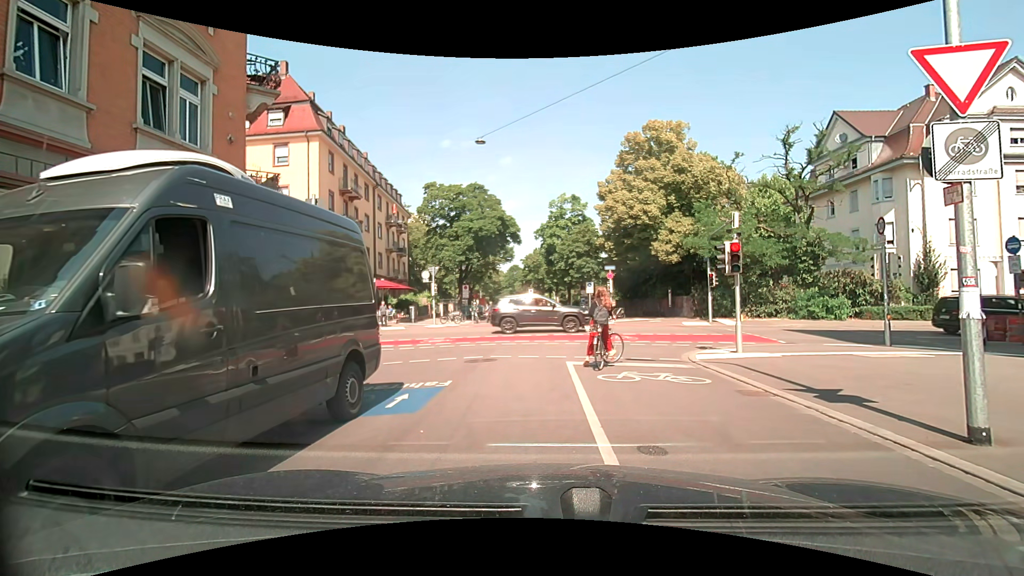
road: residential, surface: asphalt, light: Day
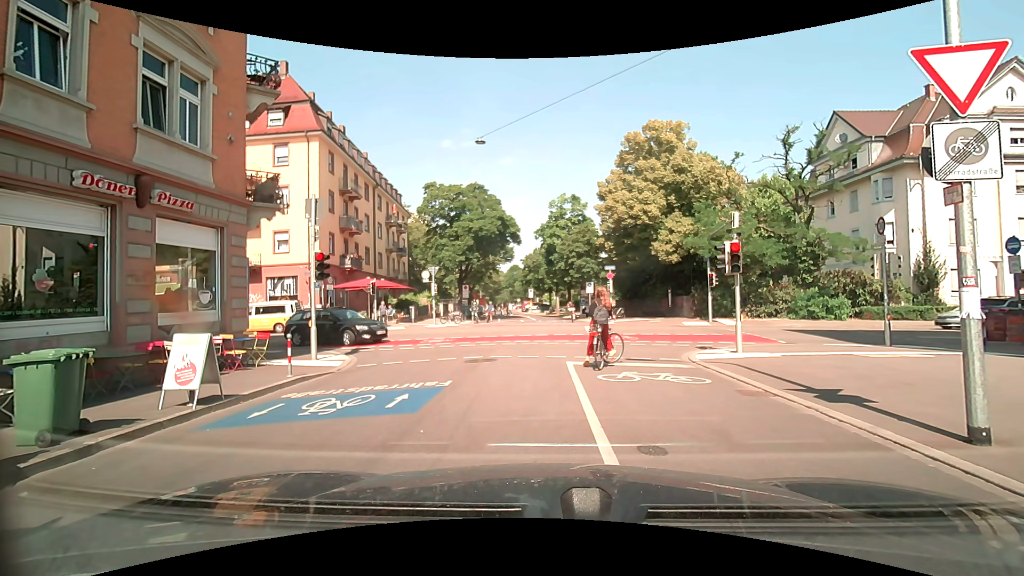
(0.0, 0.0) m; 0°
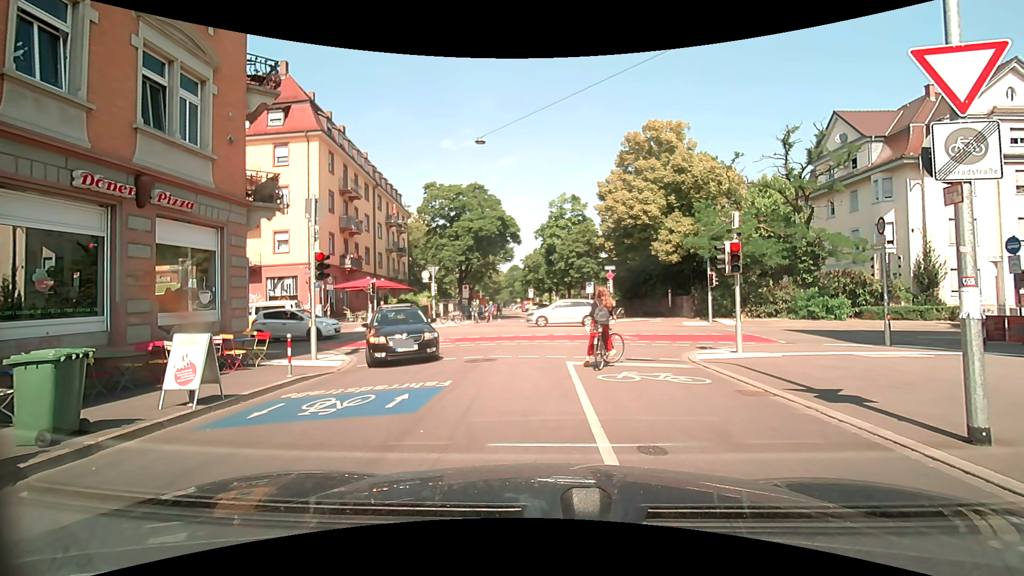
(0.0, 0.0) m; 0°
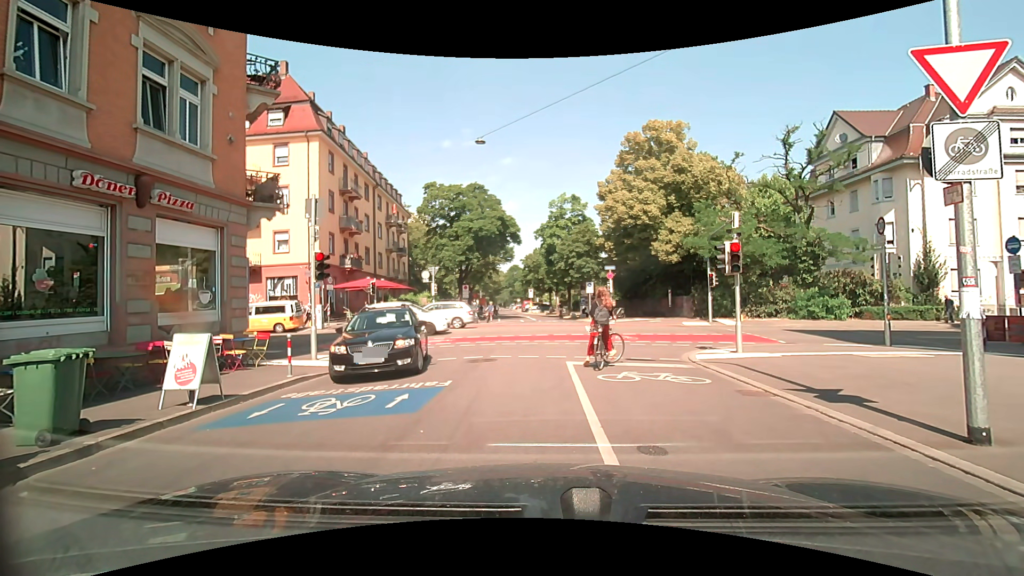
(0.0, 0.0) m; 0°
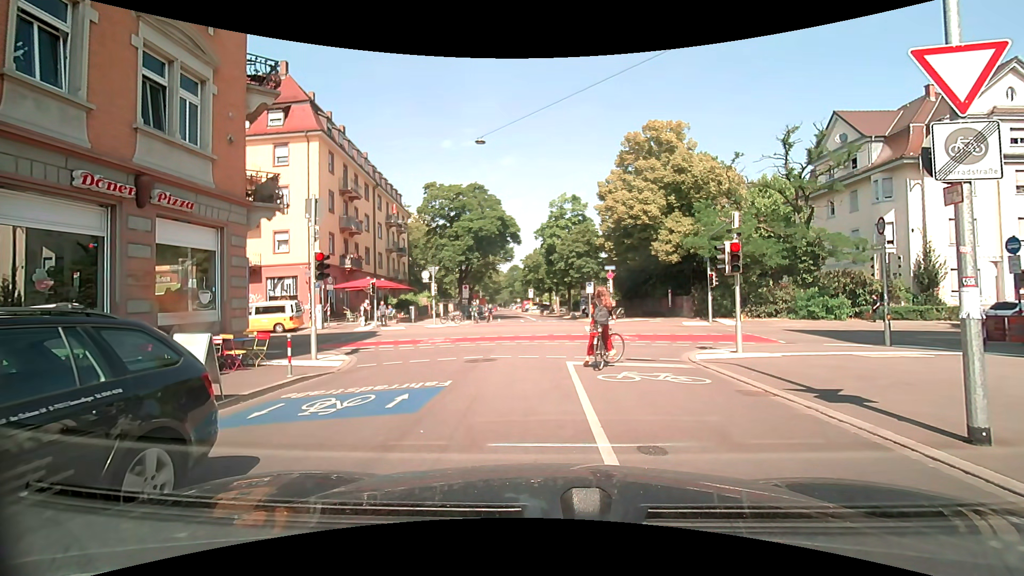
(0.0, 0.0) m; 0°
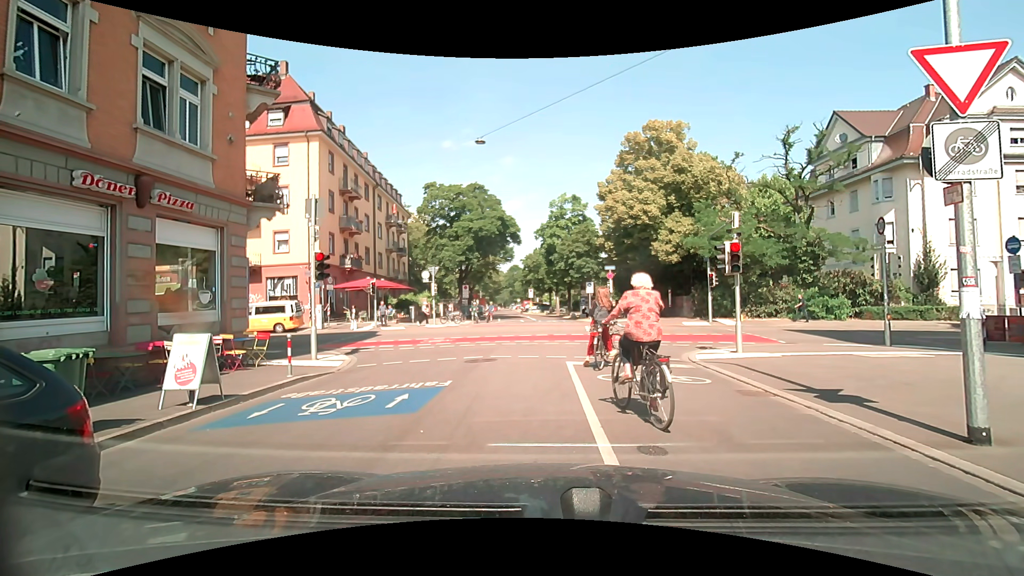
(0.0, 0.0) m; 0°
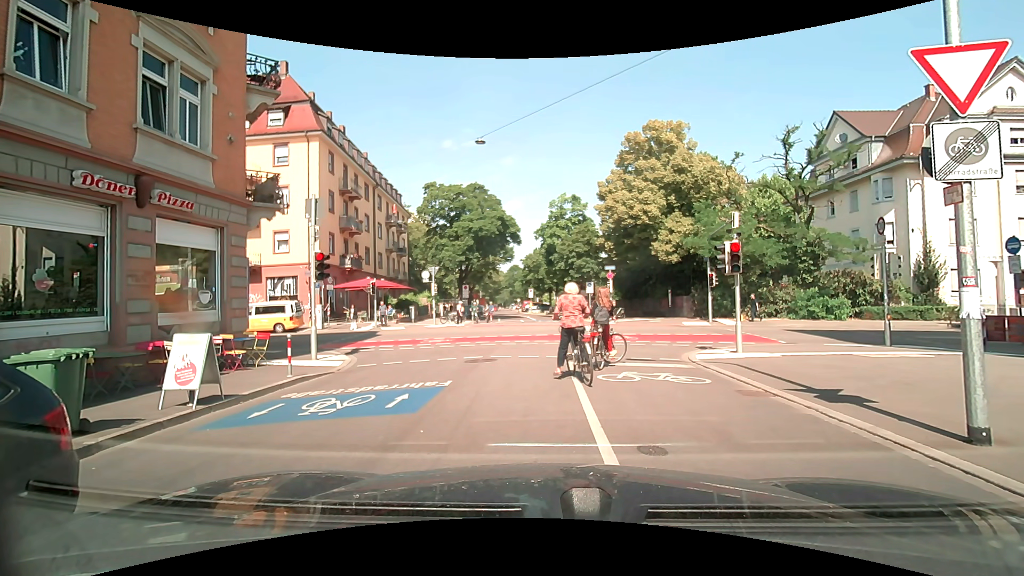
(0.0, 0.0) m; 0°
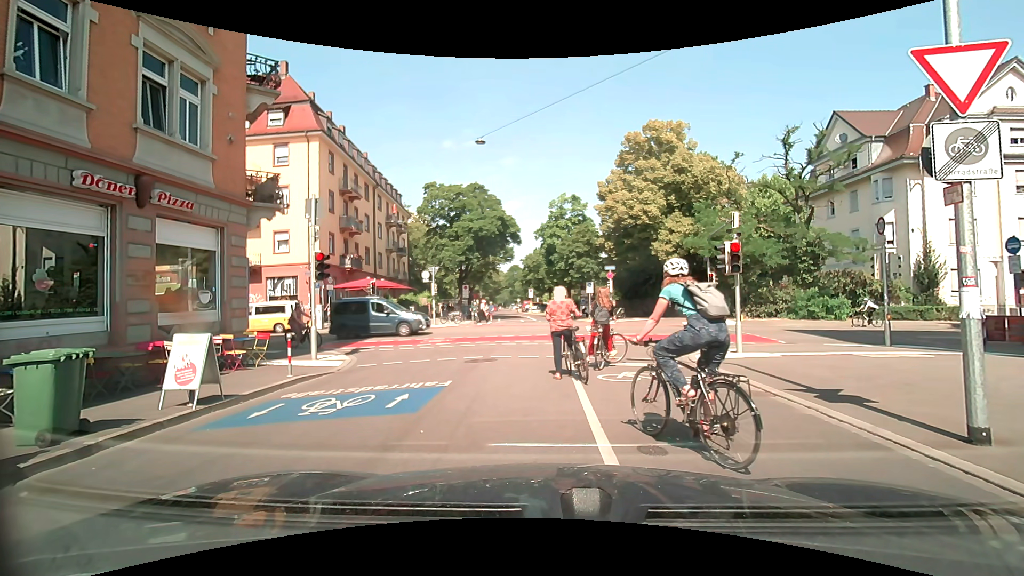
(0.0, 0.0) m; 0°
